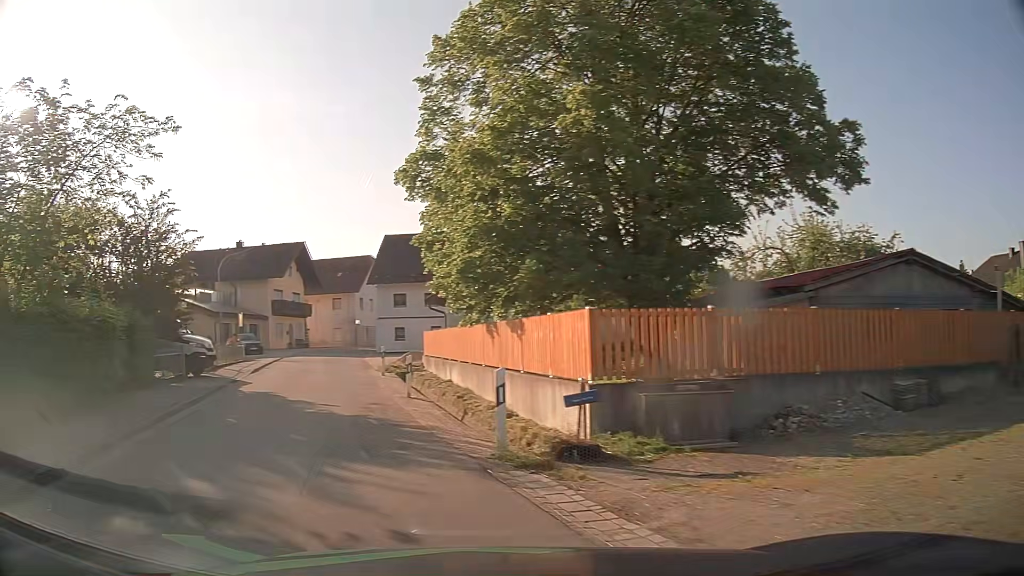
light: Day
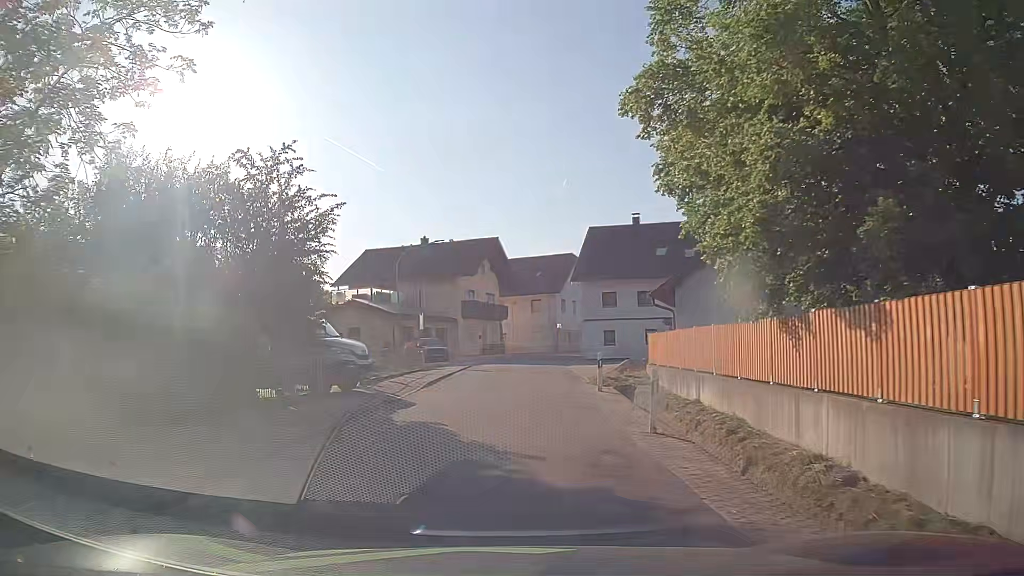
(-1.1, +6.3) m; -16°
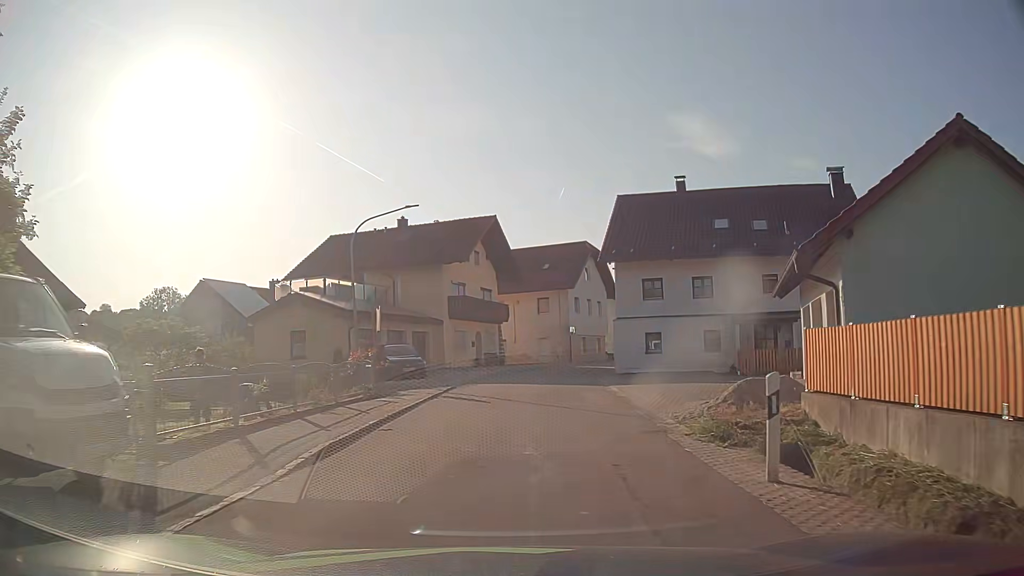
(-0.1, +12.8) m; 0°
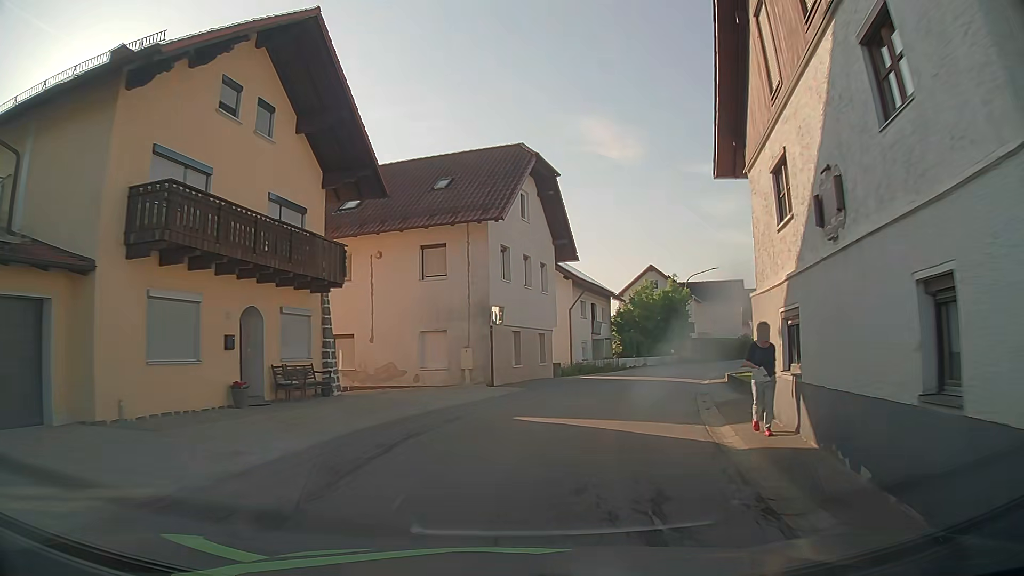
(+1.6, +28.2) m; +8°
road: tertiary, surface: asphalt
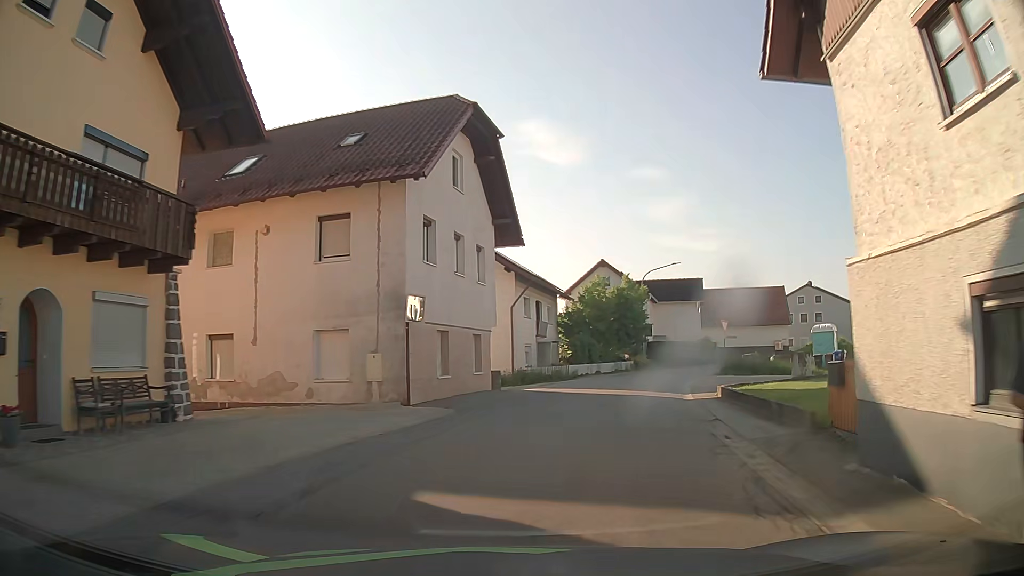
(+0.3, +6.2) m; +5°
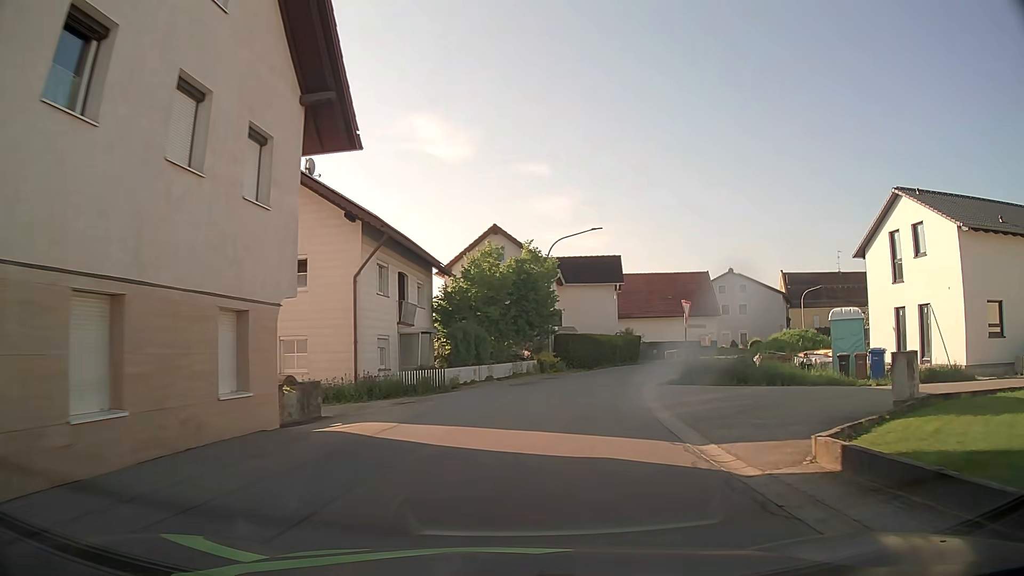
(+1.3, +12.6) m; +11°
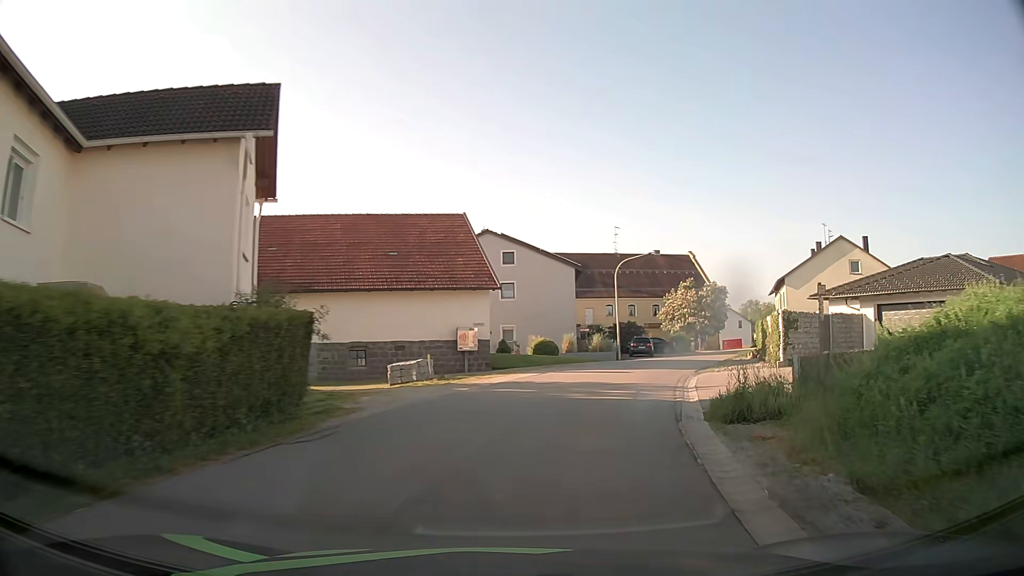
(+6.0, +31.7) m; +24°
(+1, +10) (+3, +20) (+7, +29) (+11, +38) (+15, +47) (+20, +56) (+24, +65) (+29, +74) (+33, +83) (+34, +93) m
